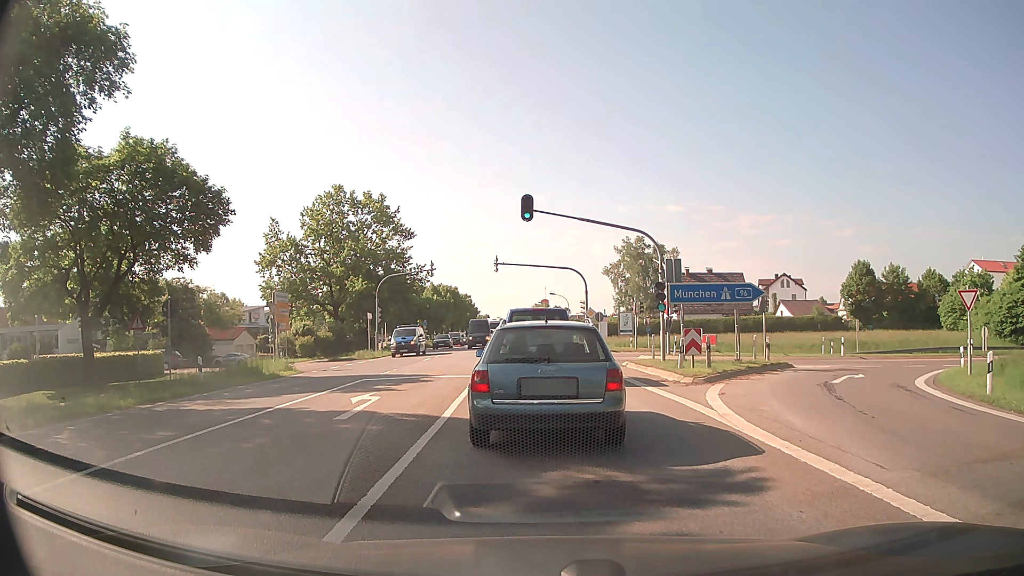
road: secondary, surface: asphalt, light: Day
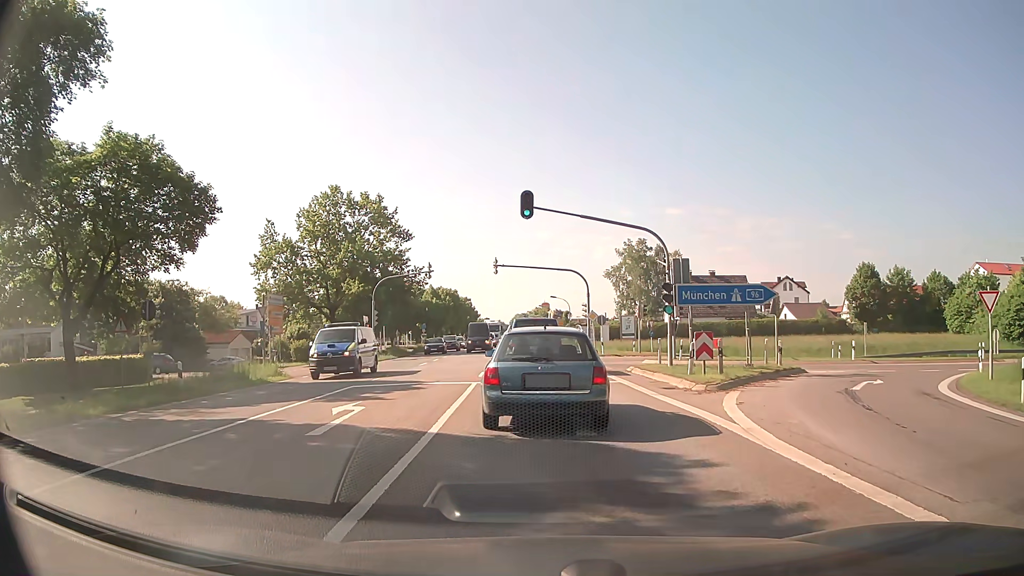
(0.0, +1.4) m; -1°
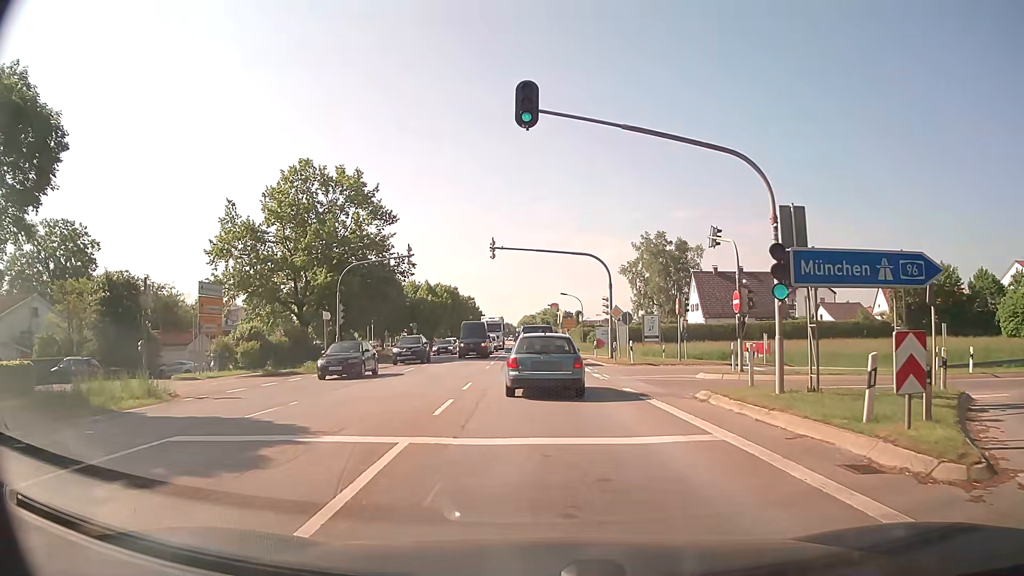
(0.0, +10.9) m; 0°
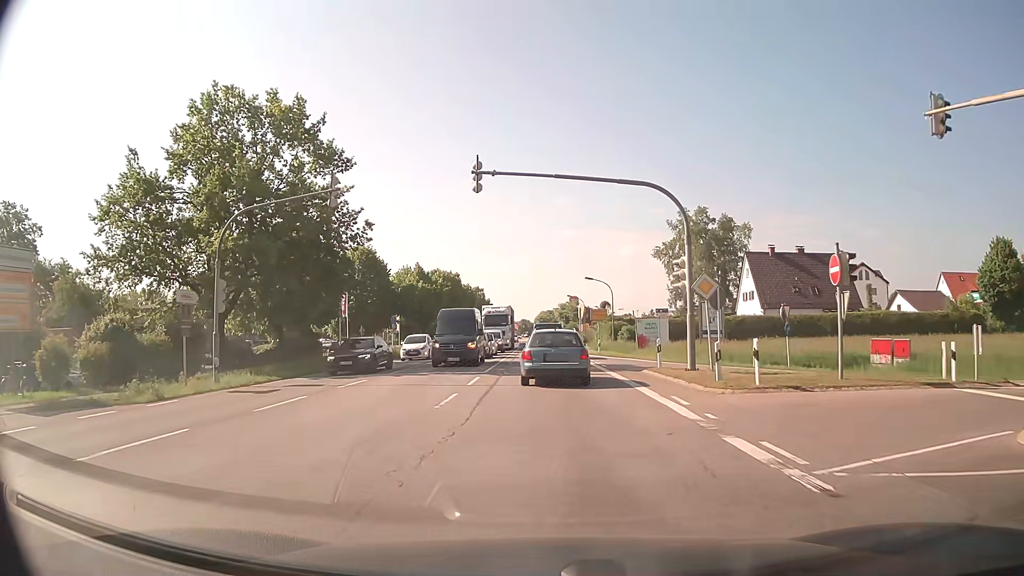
(-0.3, +17.5) m; -2°
(0, +10) (0, +20) (0, +30) (0, +40) (0, +50) (0, +60) (-1, +70) (-1, +80) (-1, +90) (-1, +100) m
